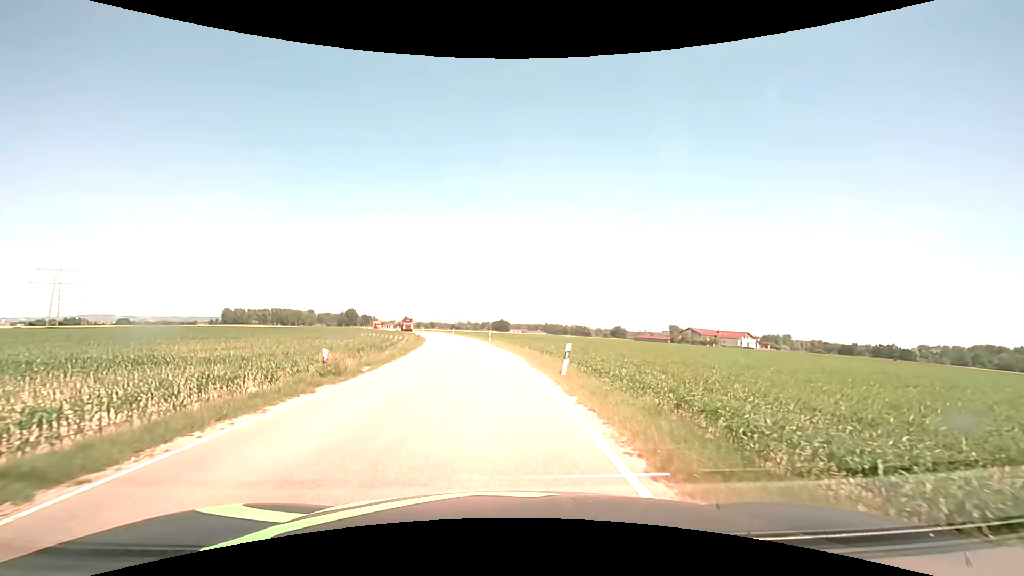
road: secondary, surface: asphalt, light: Day
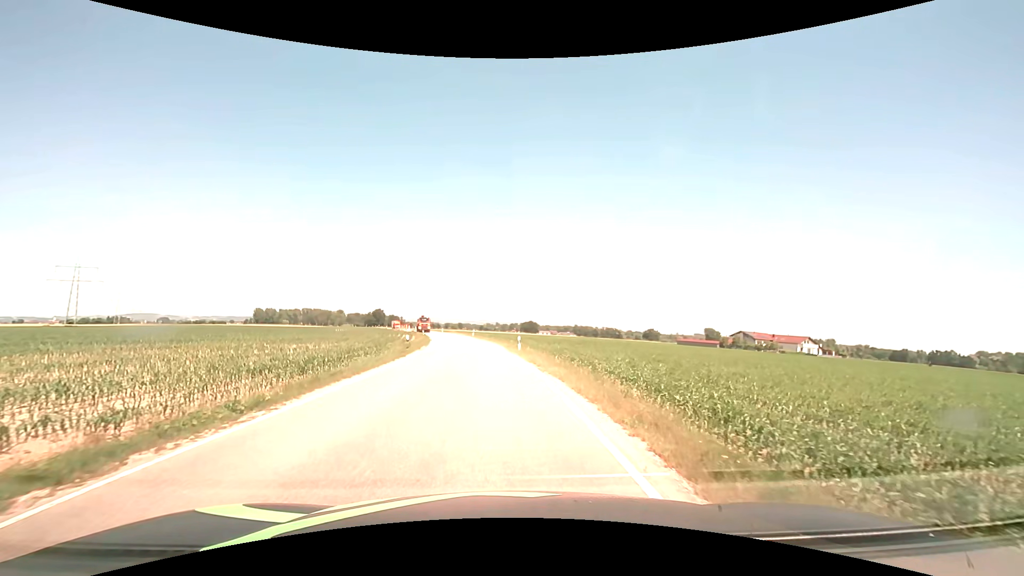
(-0.5, +17.9) m; -3°
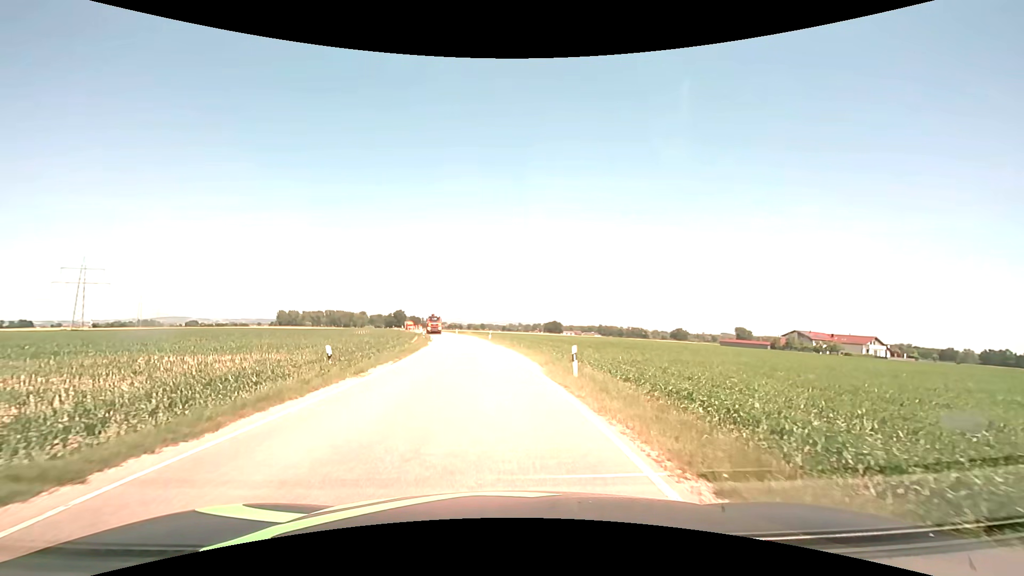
(-0.4, +17.8) m; -3°
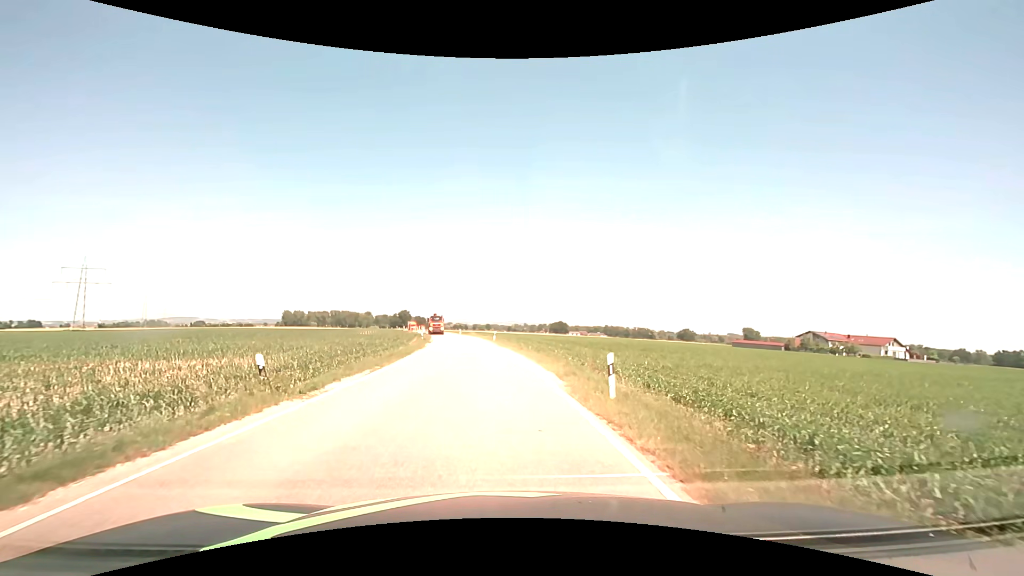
(0.0, +4.5) m; 0°
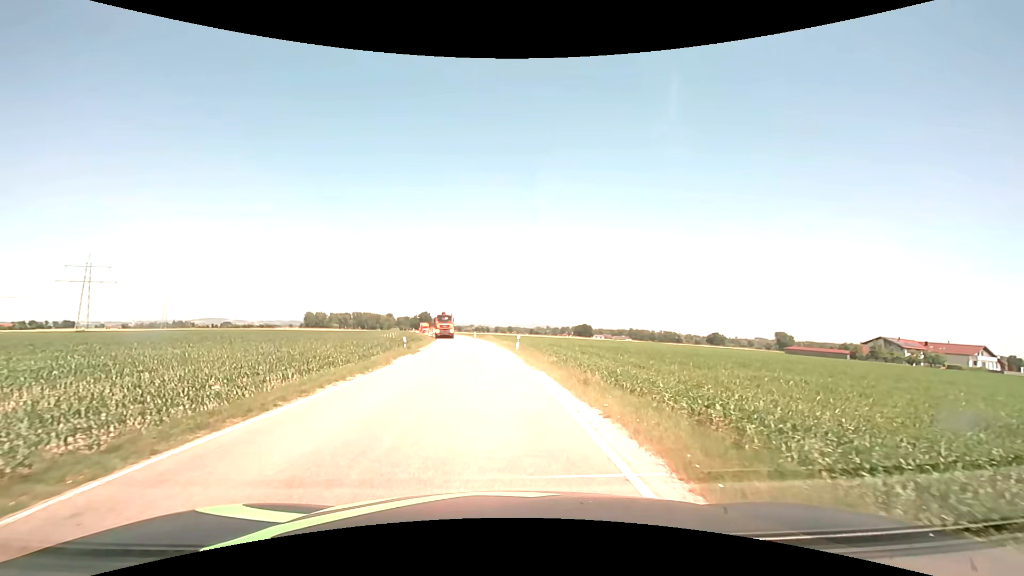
(-0.4, +17.8) m; -3°
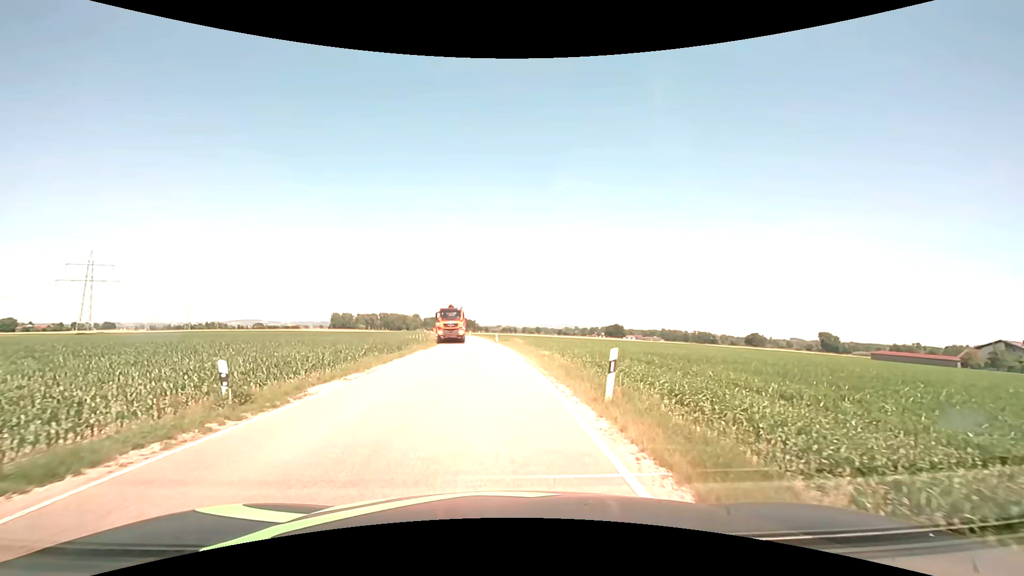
(-0.5, +22.3) m; -3°
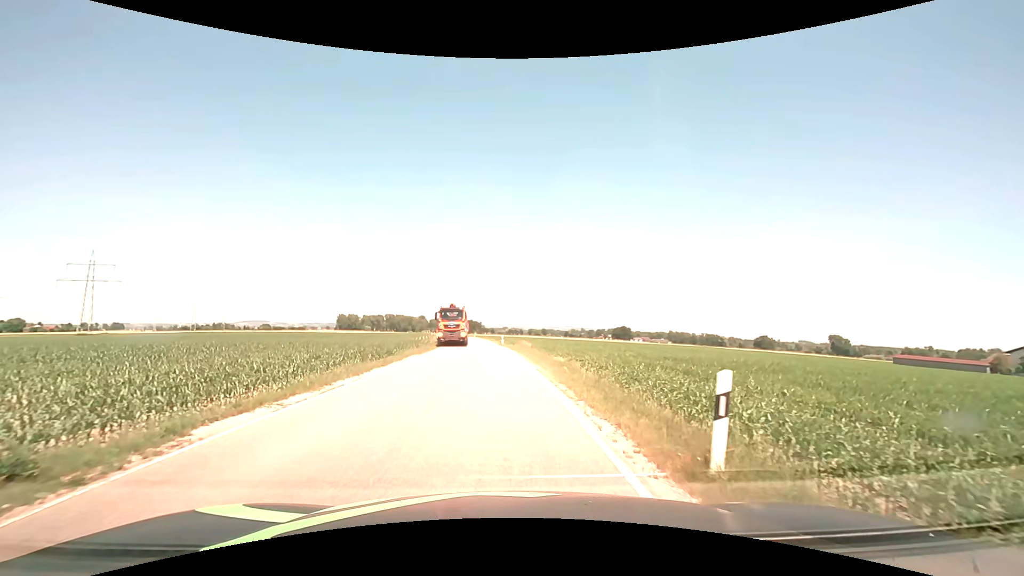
(0.0, +4.5) m; -1°
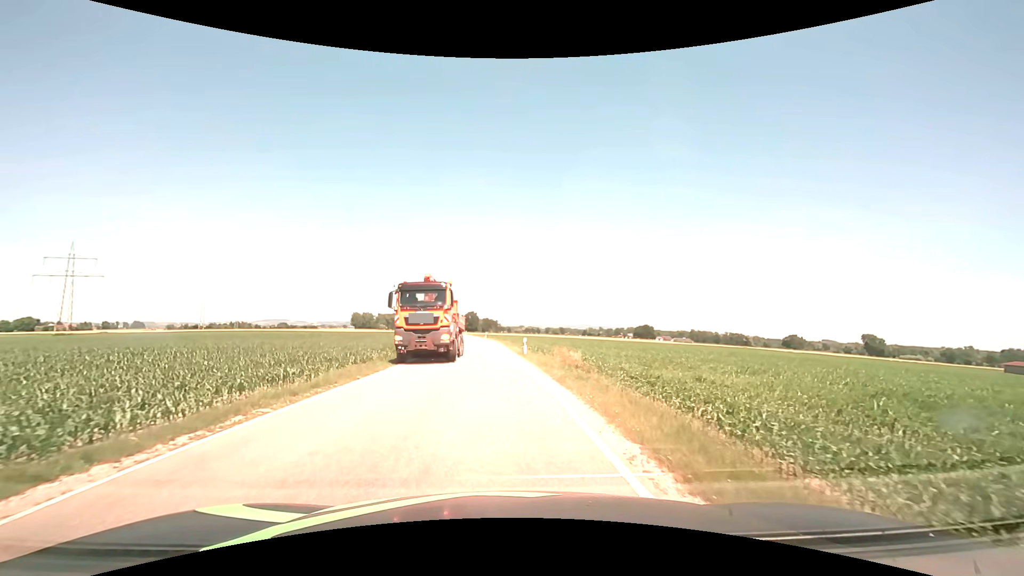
(-0.4, +22.3) m; -2°
(0, +10) (0, +20) (-1, +30) (-1, +40) (-2, +50) (-3, +60) (-4, +70) (-5, +80) (-6, +90) (-8, +100) m
